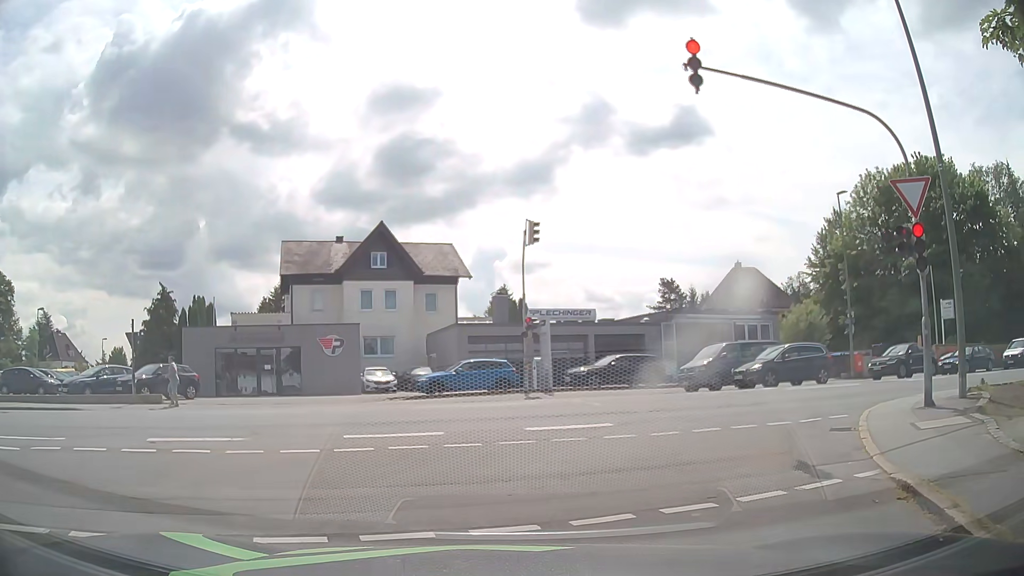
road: residential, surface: asphalt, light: Day
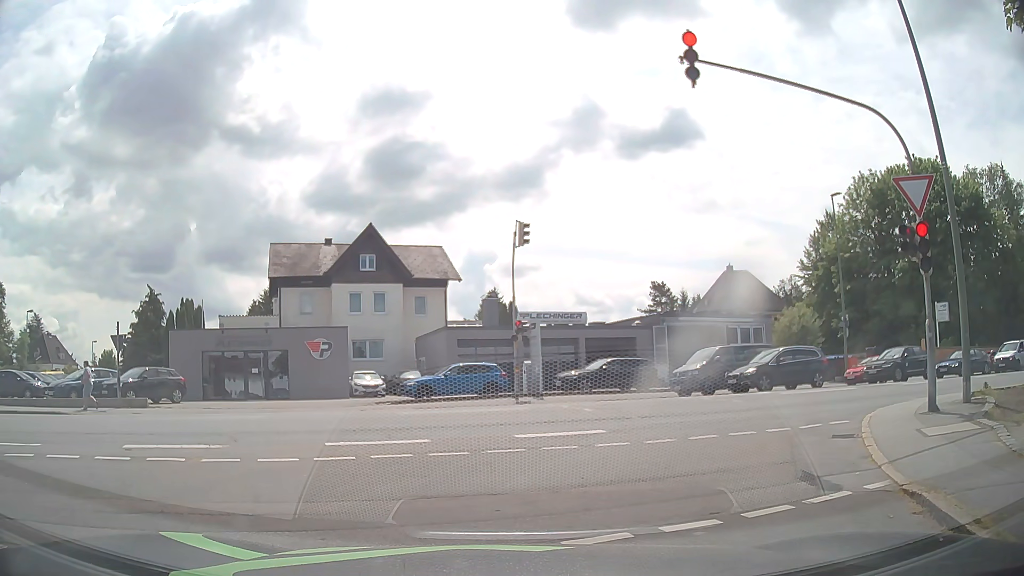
(0.0, +0.5) m; 0°
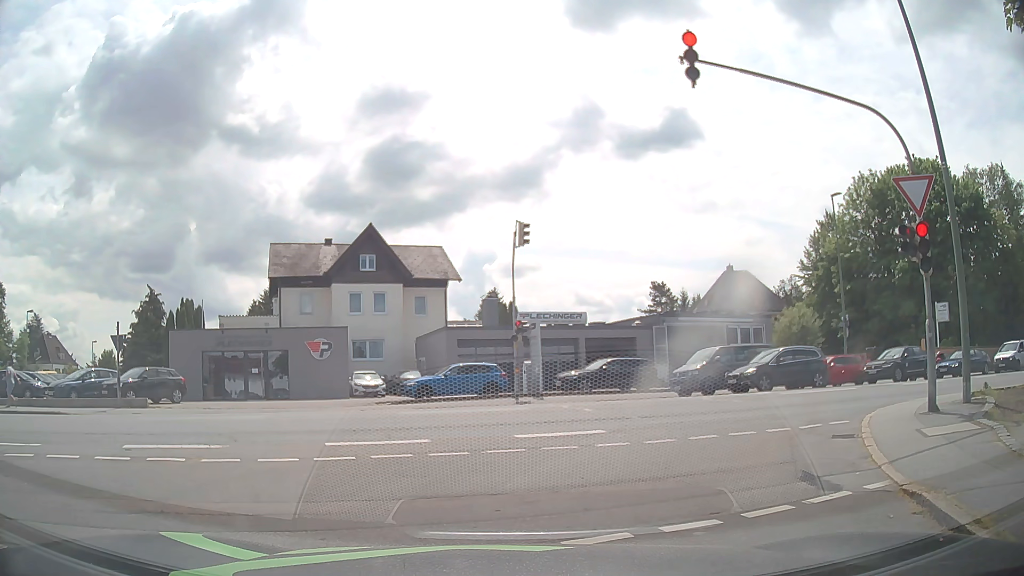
(0.0, 0.0) m; 0°
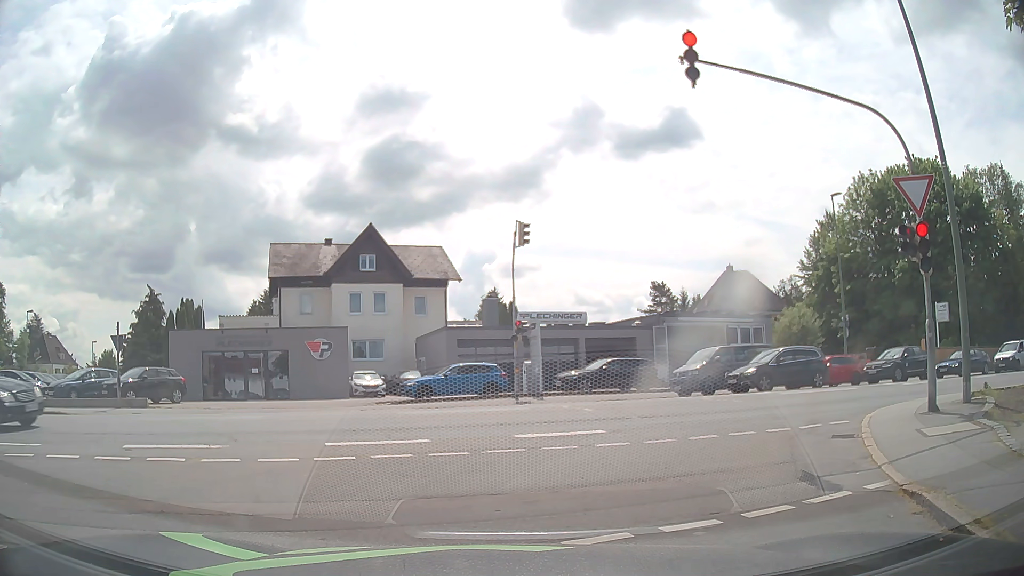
(0.0, 0.0) m; 0°
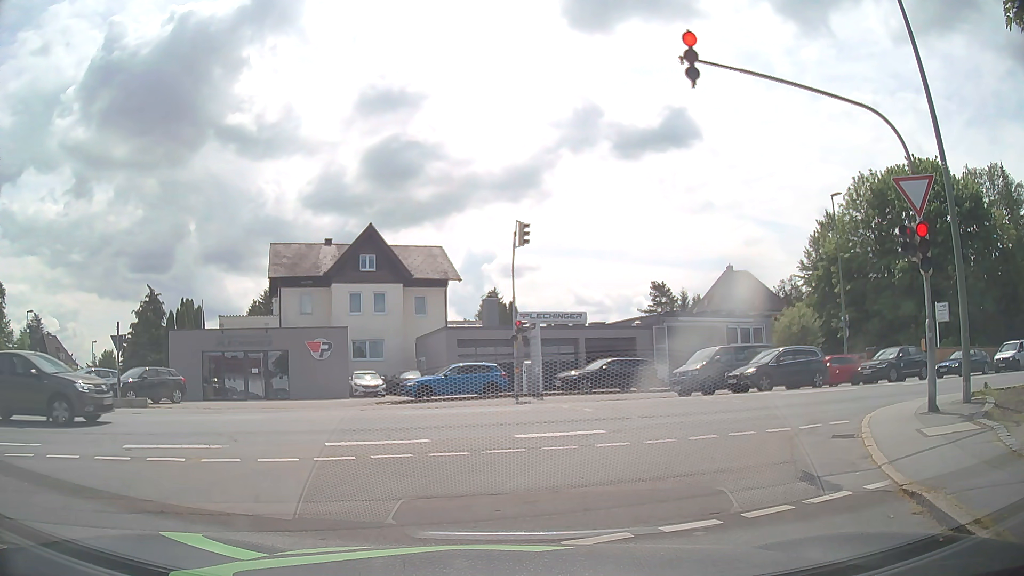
(0.0, 0.0) m; 0°
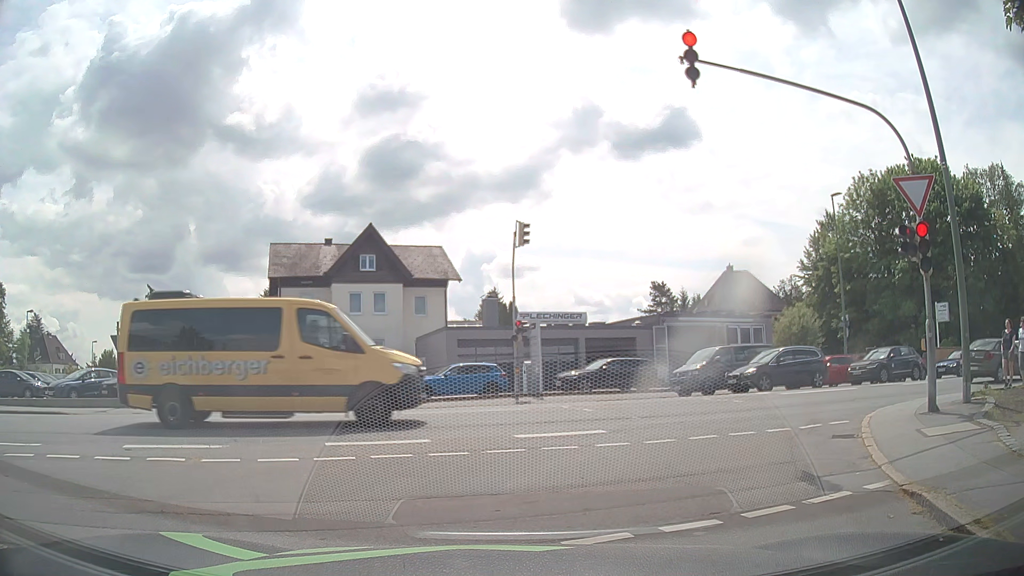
(0.0, 0.0) m; 0°
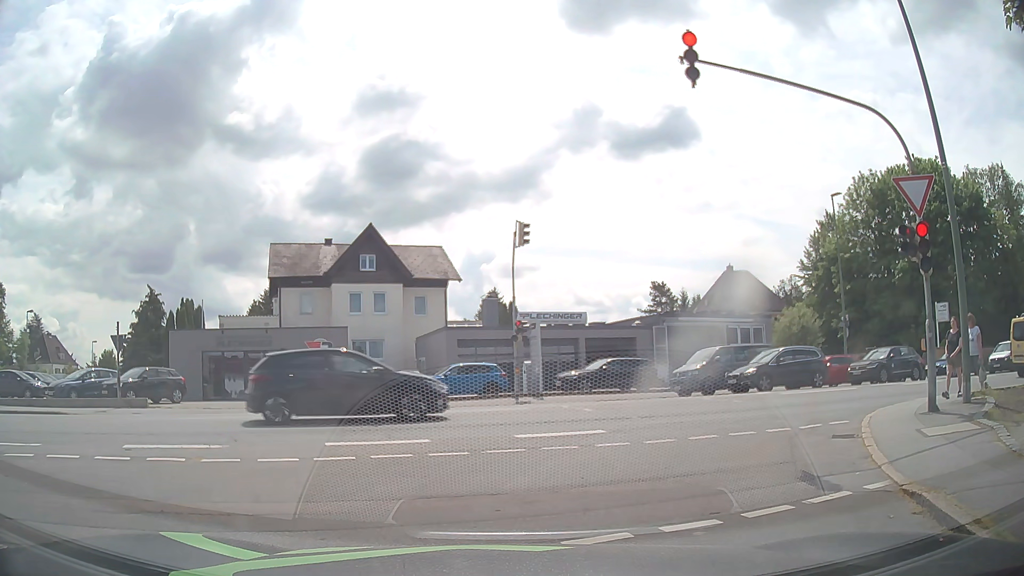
(0.0, 0.0) m; 0°
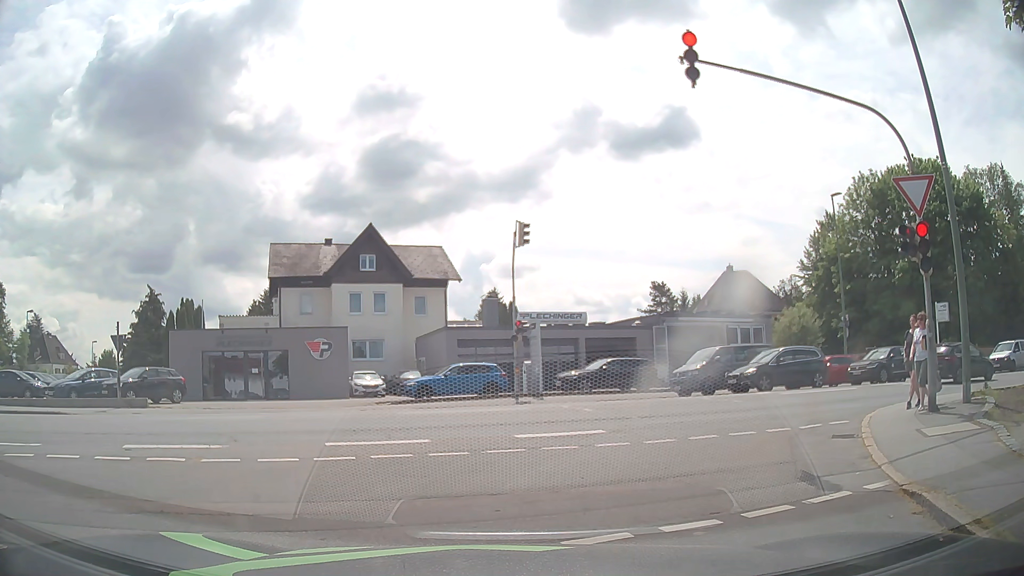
(0.0, 0.0) m; 0°
